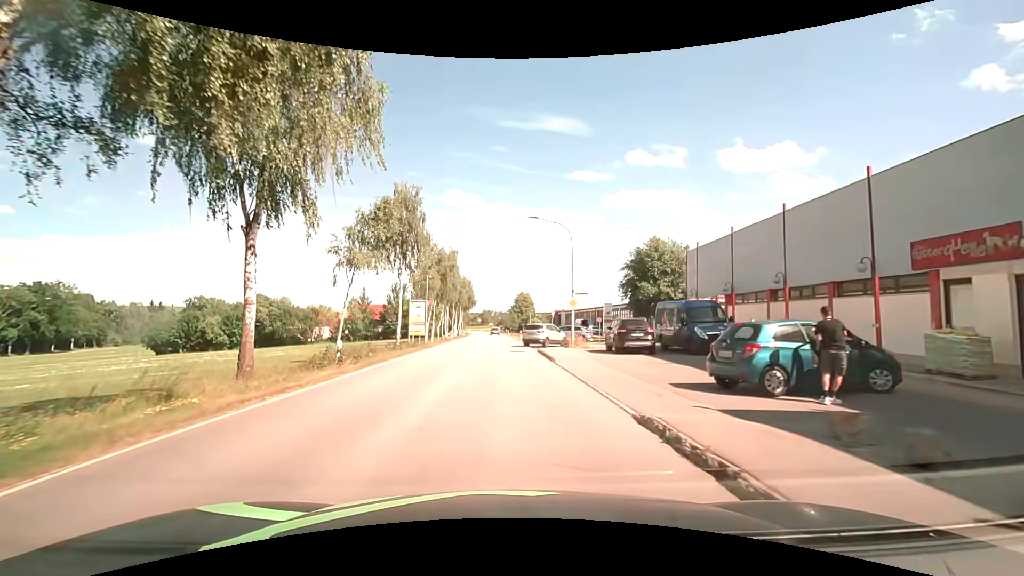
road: secondary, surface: asphalt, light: Day
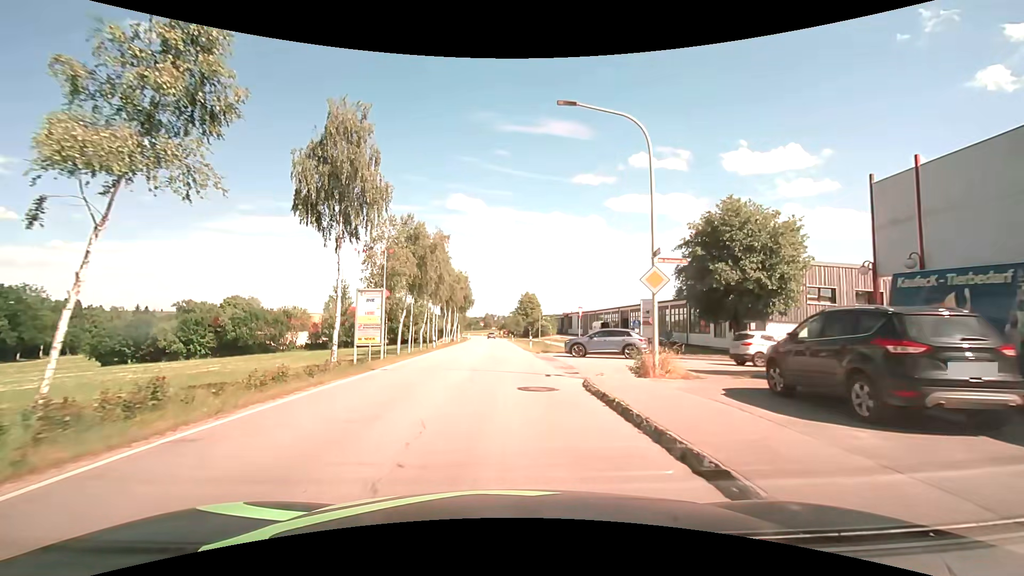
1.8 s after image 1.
(+0.2, +16.1) m; +1°
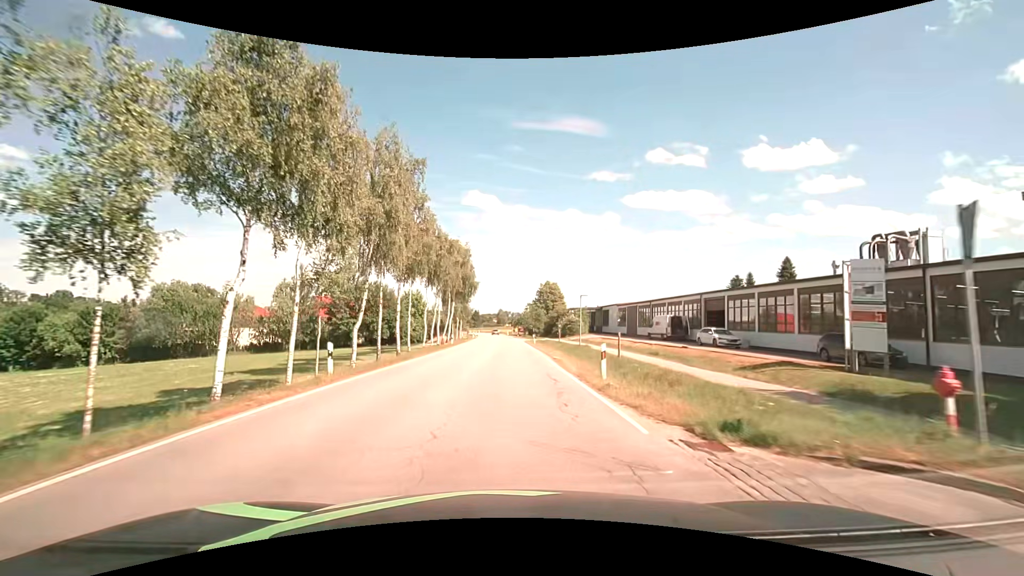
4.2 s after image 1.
(-0.4, +26.9) m; -2°
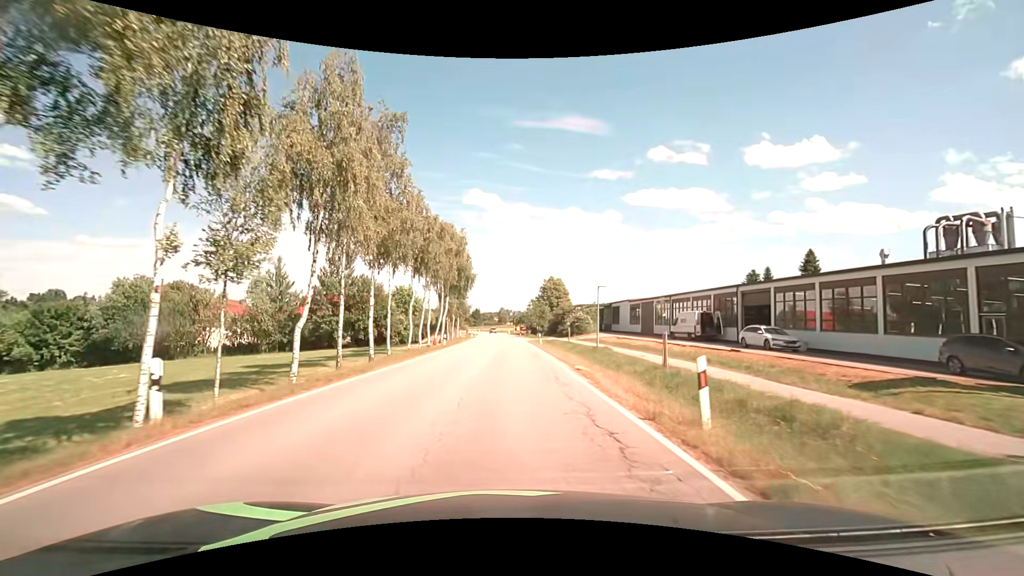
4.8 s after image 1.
(0.0, +7.3) m; 0°
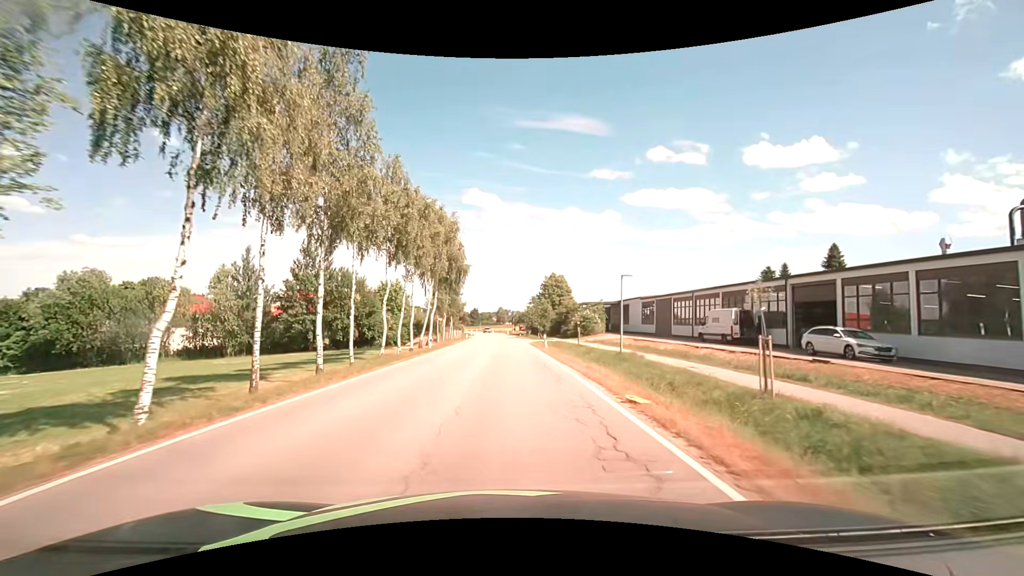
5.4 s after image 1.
(0.0, +7.4) m; 0°
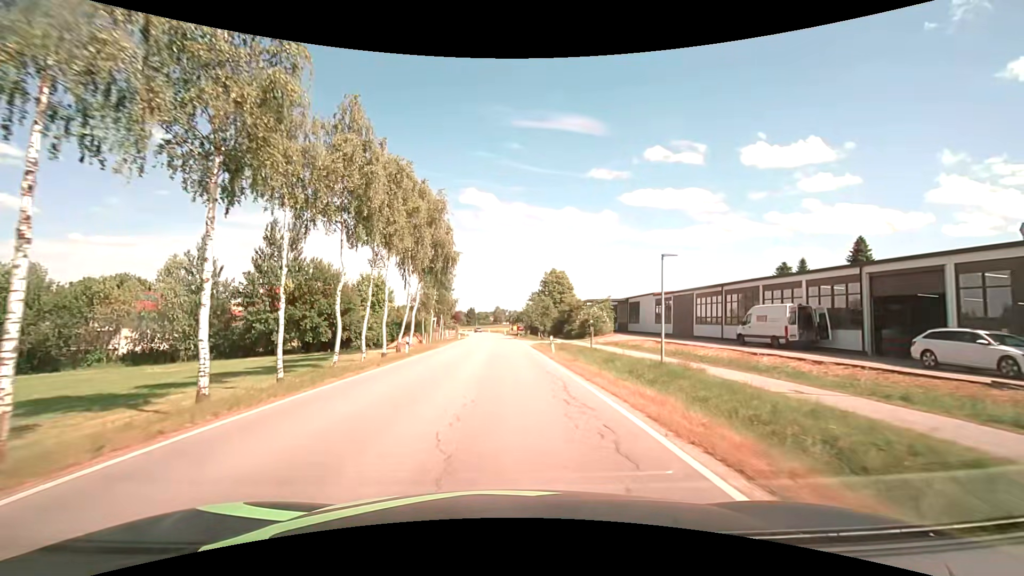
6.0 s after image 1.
(0.0, +7.4) m; 0°
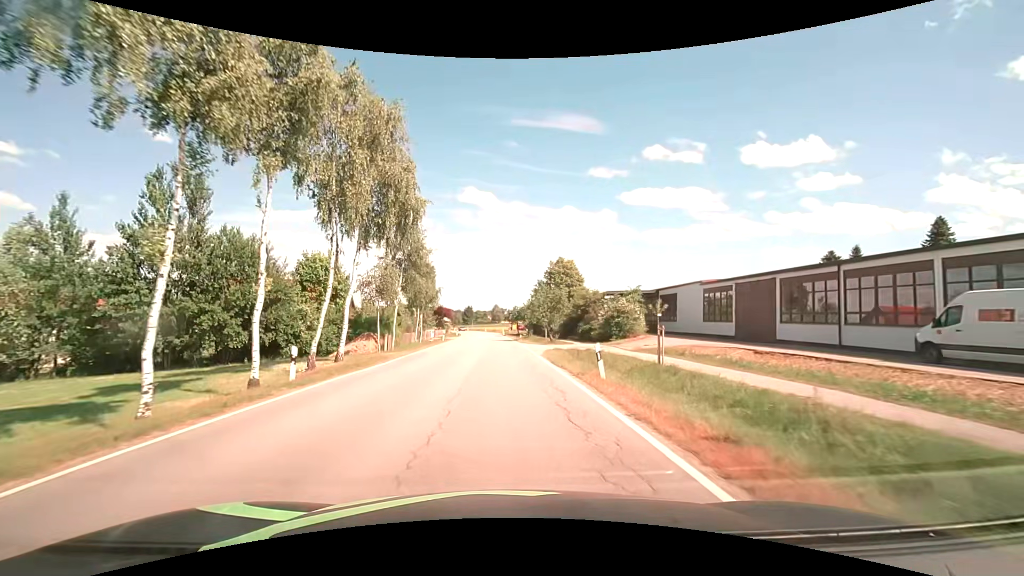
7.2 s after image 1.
(+0.1, +15.0) m; 0°
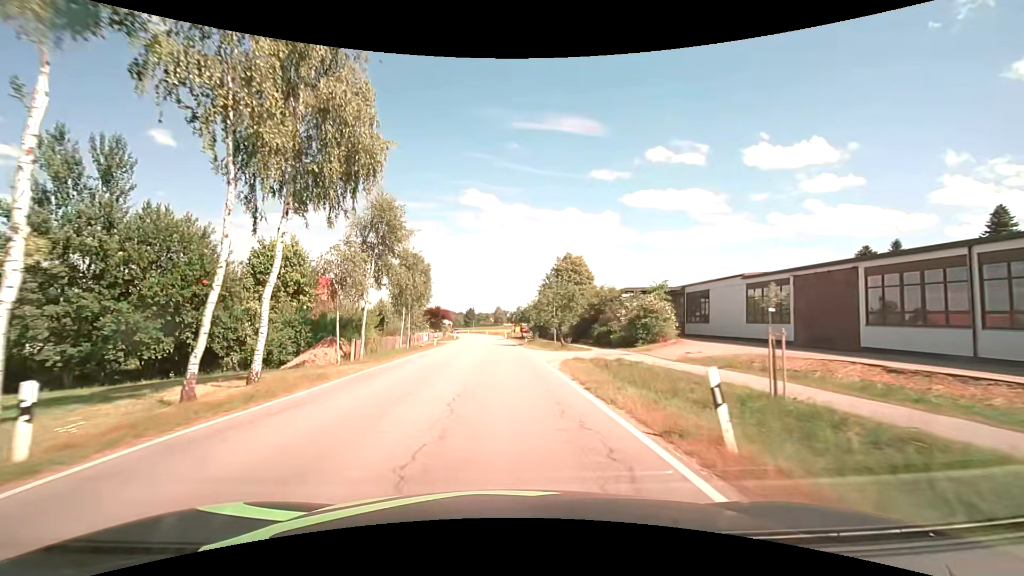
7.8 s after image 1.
(0.0, +7.5) m; -1°
(0, +10) (0, +20) (0, +30) (-1, +40) (-1, +50) (-1, +60) (-2, +70) (-3, +80) (-3, +90) (-4, +100) m
